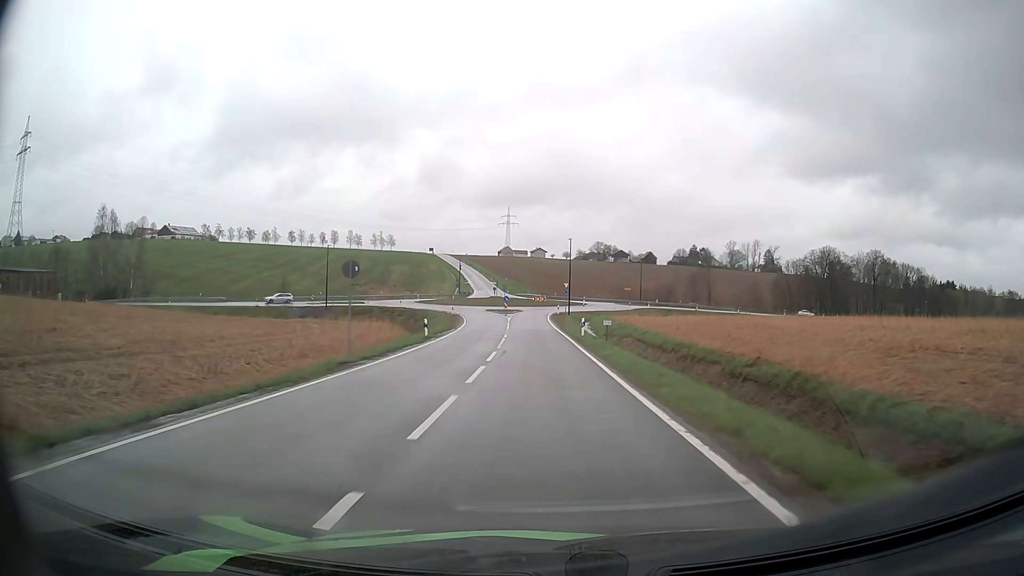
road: tertiary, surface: asphalt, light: Day
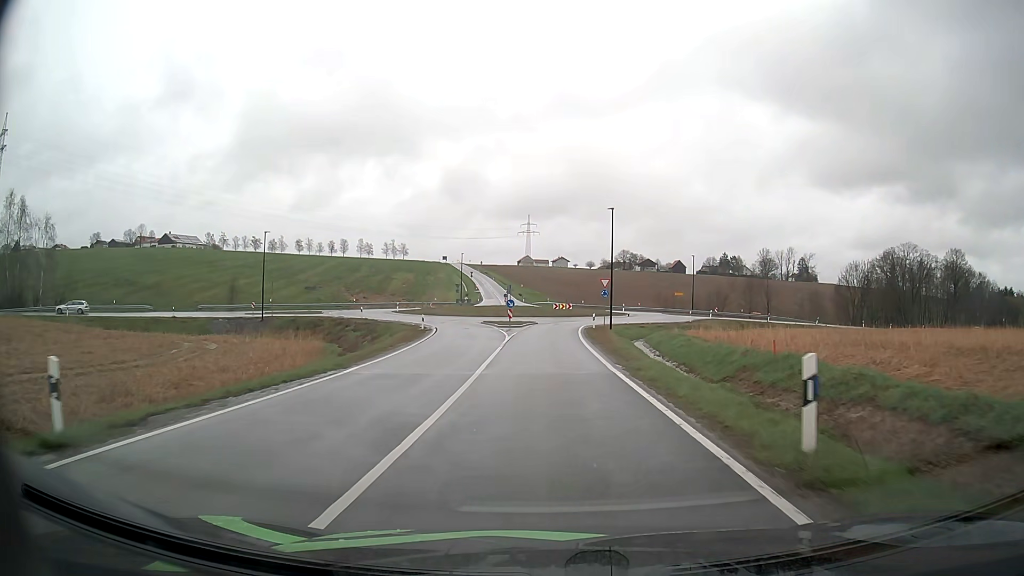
(-0.4, +27.3) m; -2°
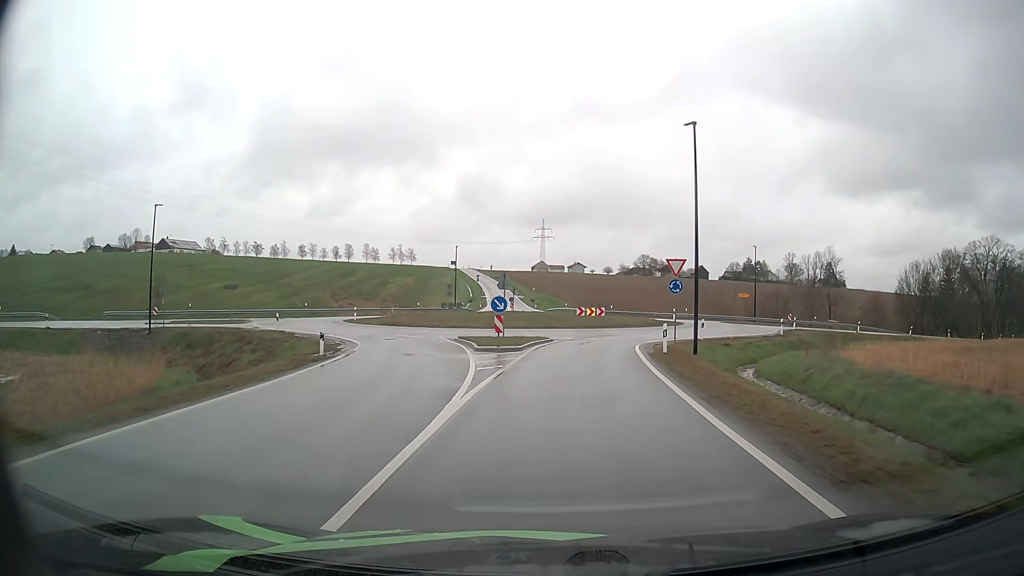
(-0.2, +22.4) m; -1°
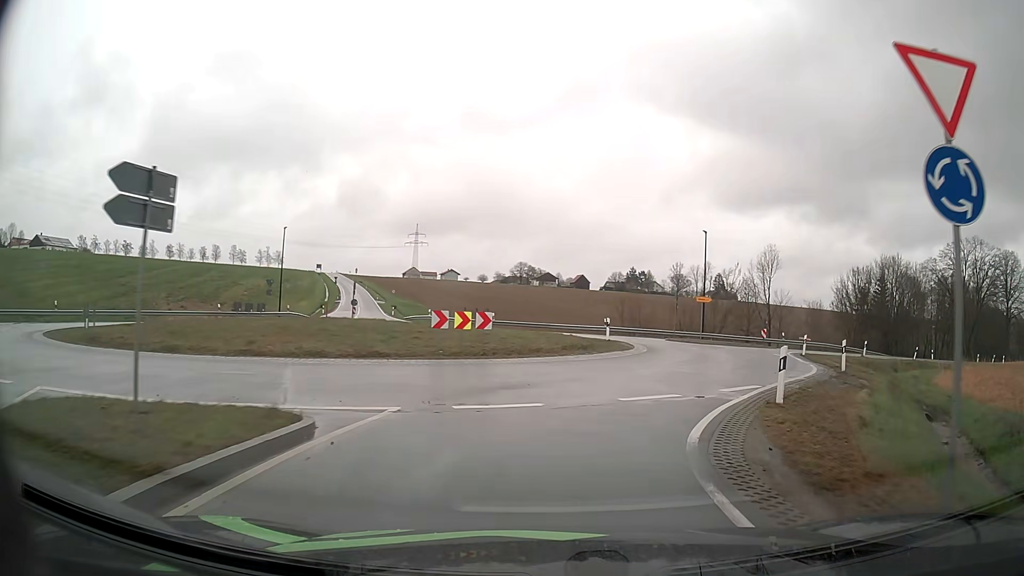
(+1.0, +22.7) m; +10°
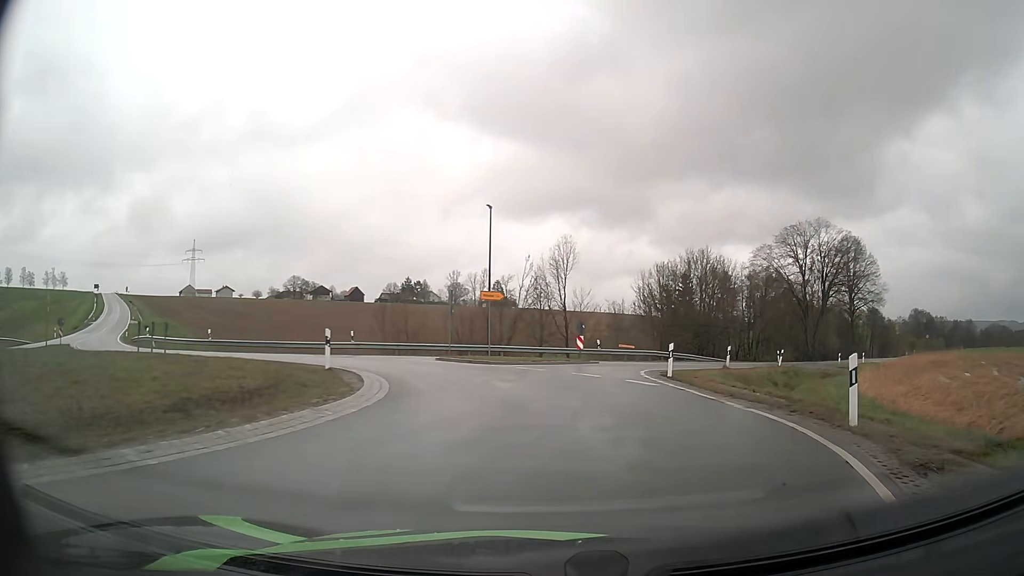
(+2.2, +13.7) m; +19°
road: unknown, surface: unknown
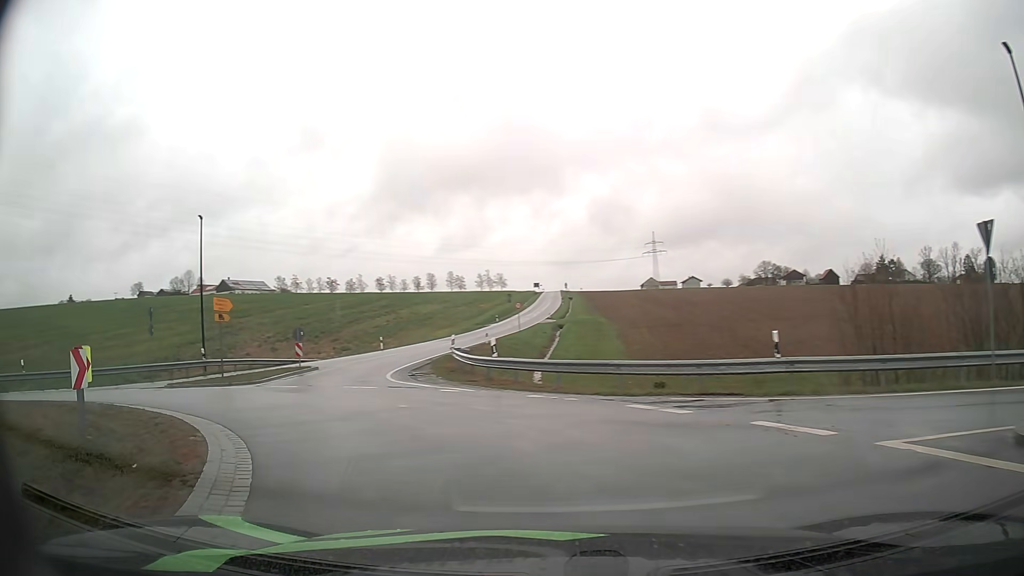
(-3.5, +20.0) m; -41°
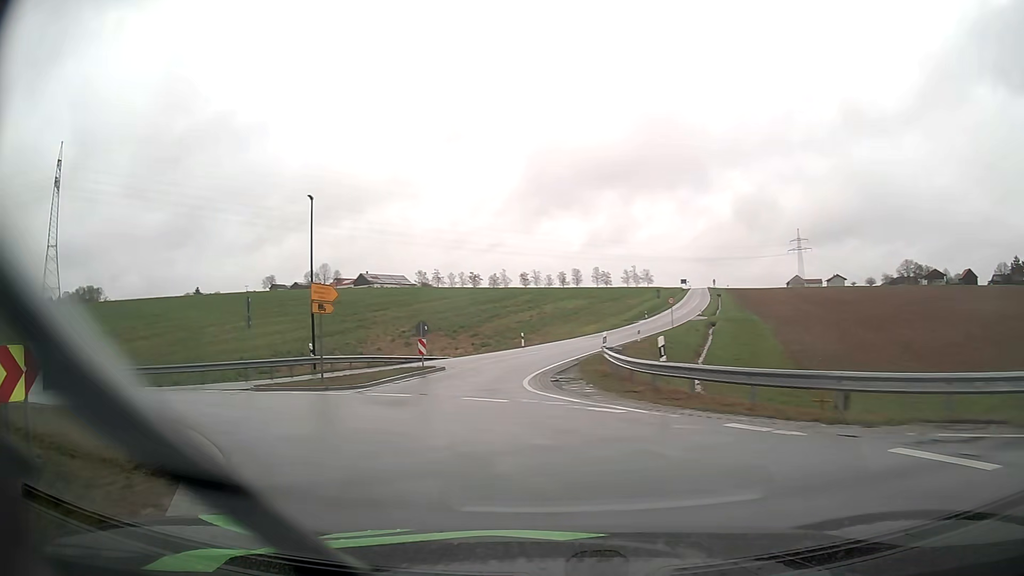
(-0.4, +4.5) m; -12°
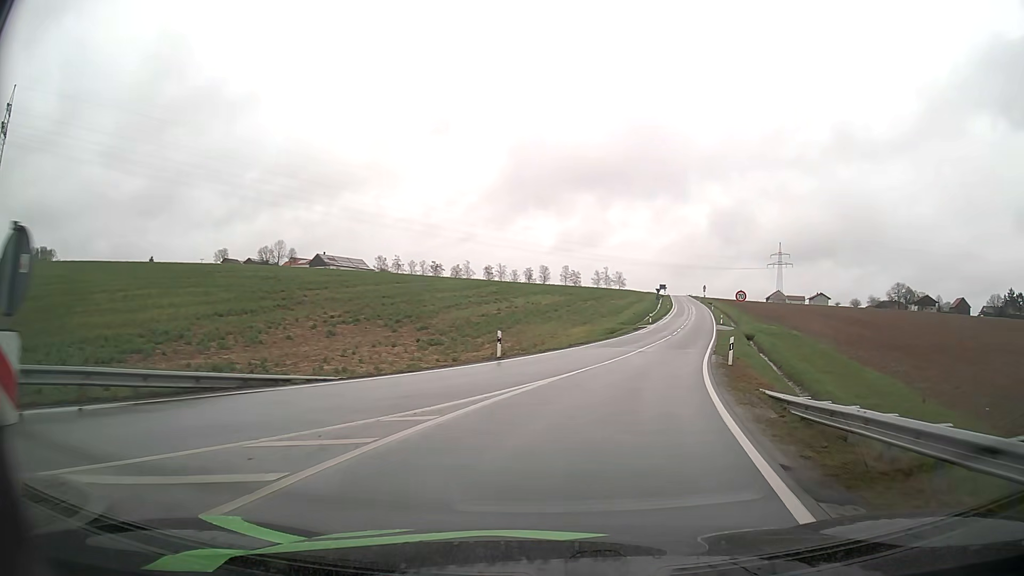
(-1.8, +23.3) m; +3°
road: tertiary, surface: asphalt
(+1, +10) (+3, +20) (+5, +29) (+8, +39) (+10, +49) (+13, +58) (+15, +68) (+18, +78) (+20, +88) (+22, +97) m
